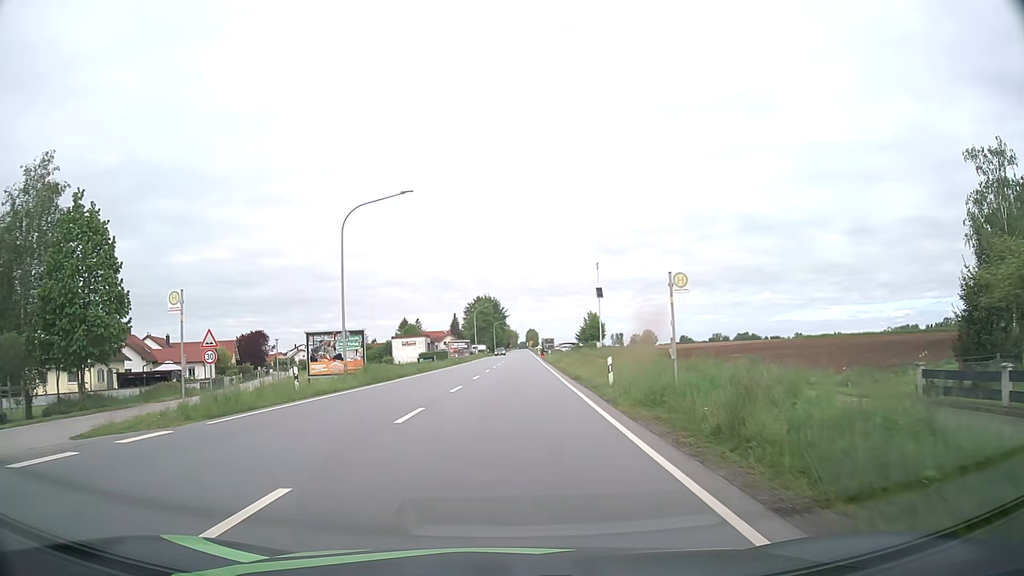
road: primary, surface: asphalt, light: Day
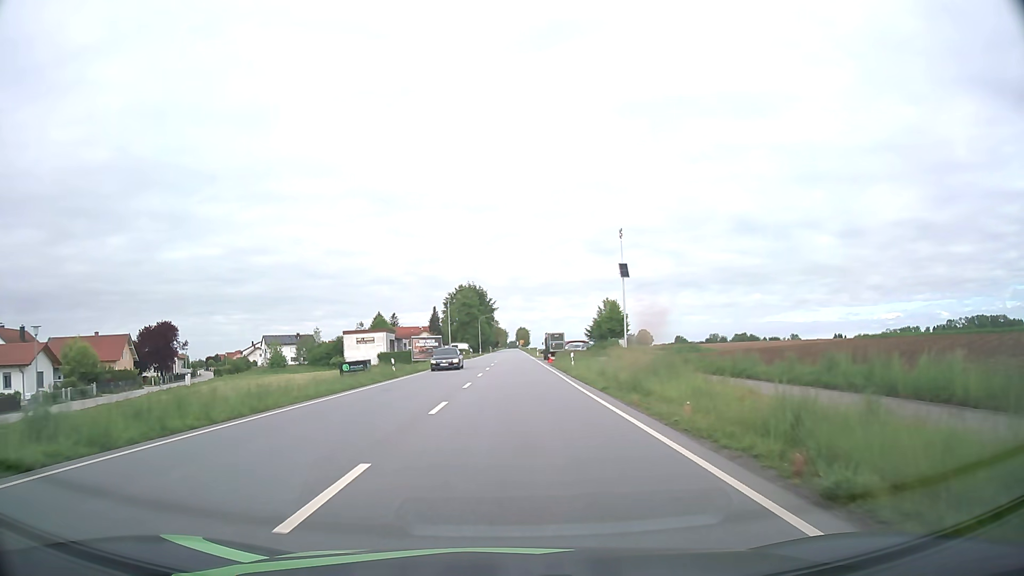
(+0.5, +34.6) m; +1°
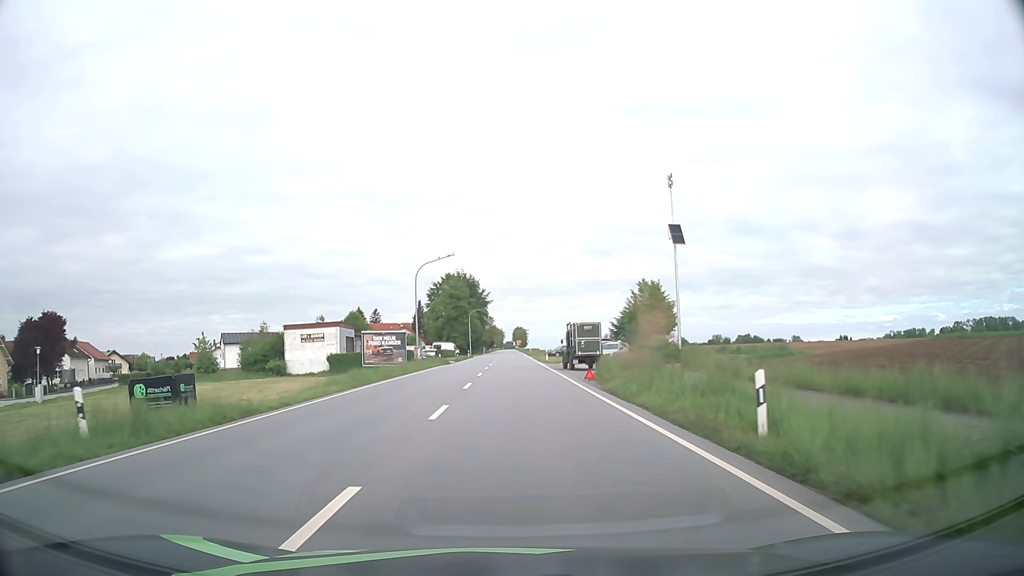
(0.0, +28.4) m; 0°
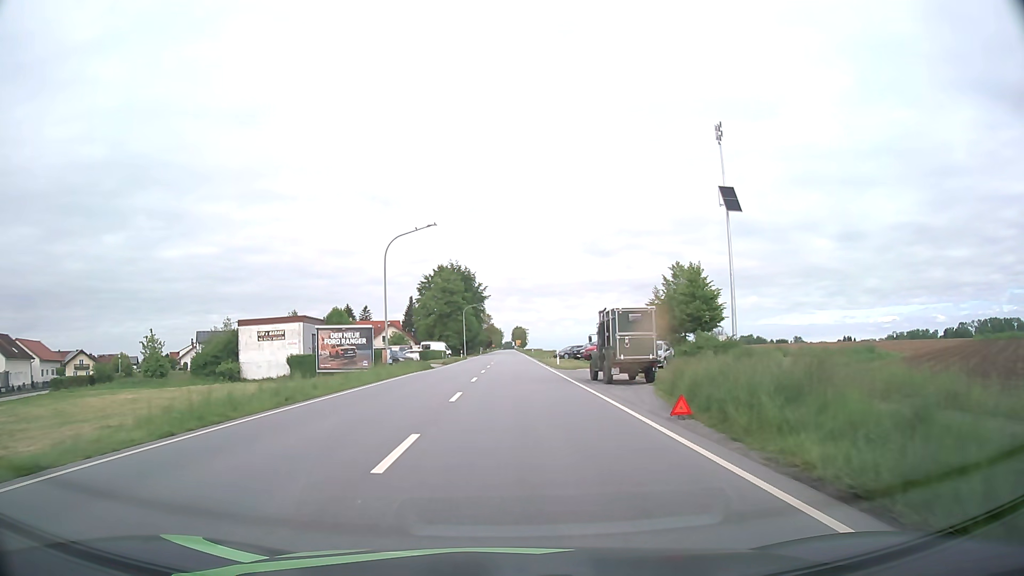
(0.0, +14.5) m; 0°
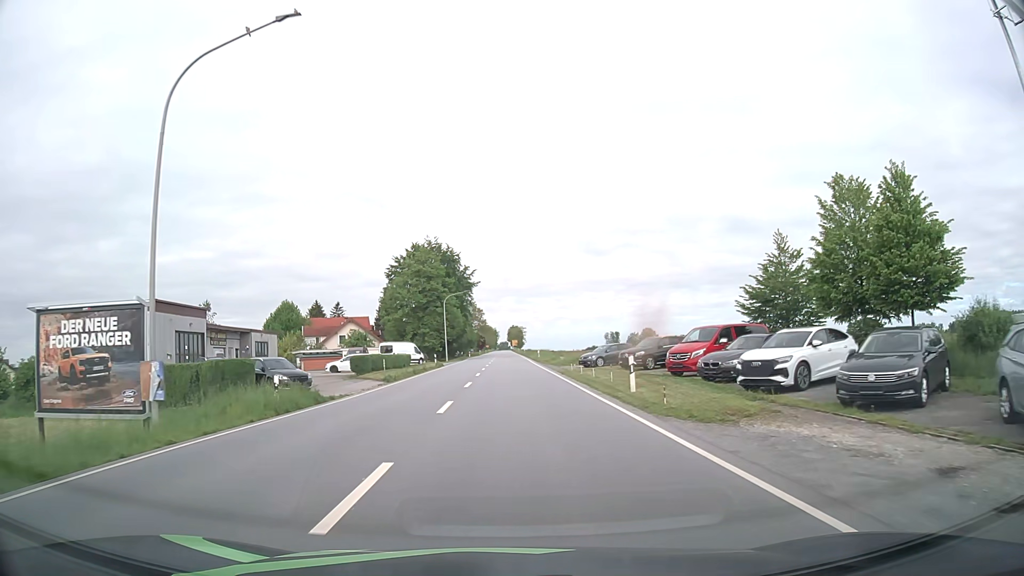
(+0.1, +29.5) m; +1°
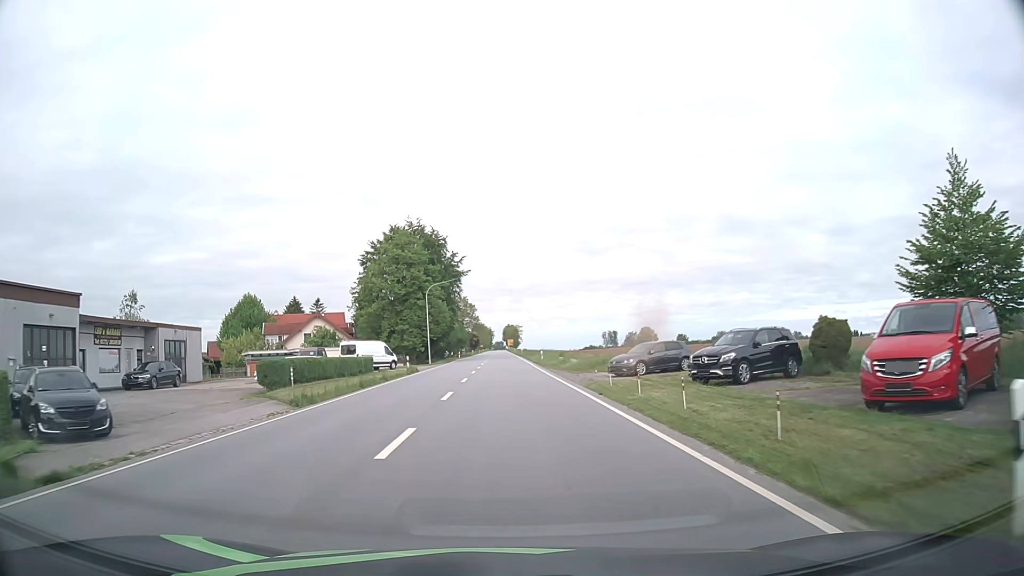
(0.0, +15.0) m; 0°
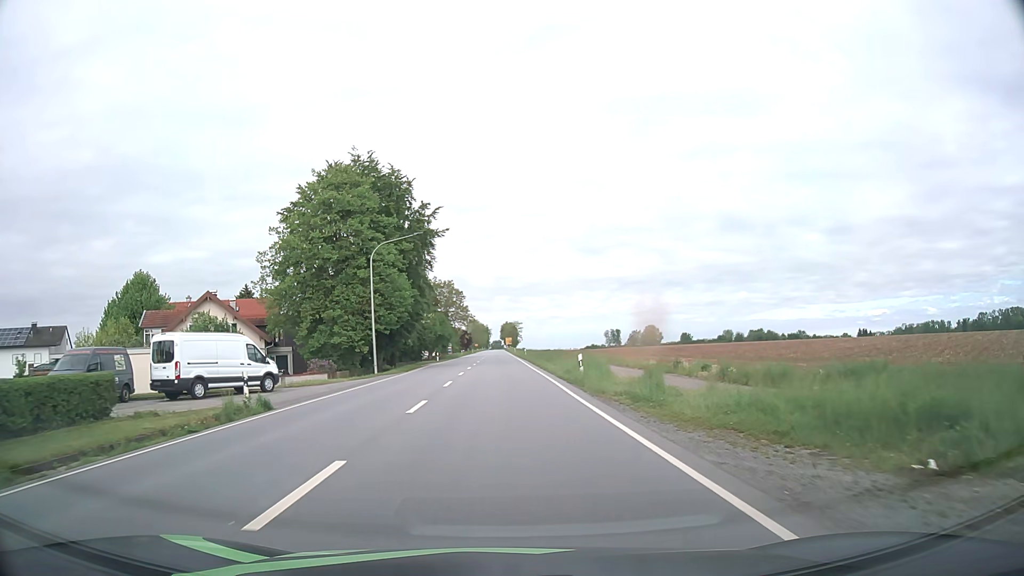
(0.0, +30.4) m; 0°
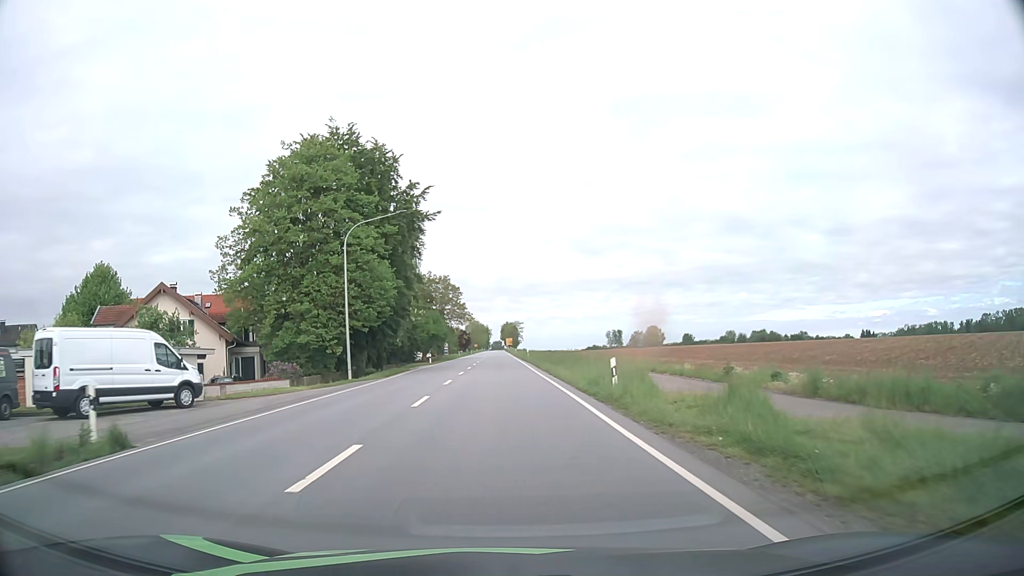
(0.0, +7.7) m; 0°
(0, +10) (0, +20) (0, +30) (0, +40) (-1, +50) (-1, +60) (-1, +70) (-1, +80) (-1, +90) (-1, +100) m
